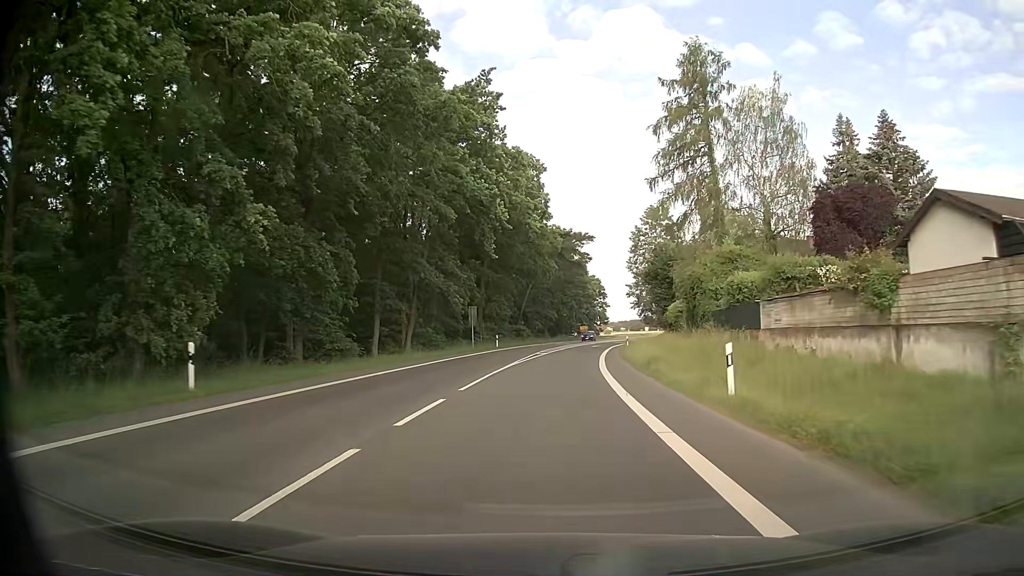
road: secondary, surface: asphalt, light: Day
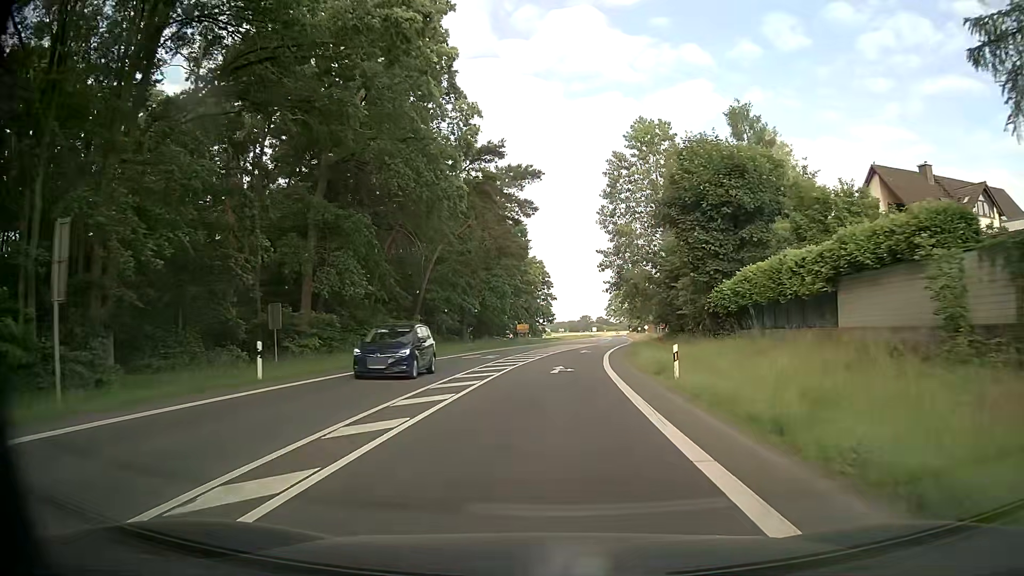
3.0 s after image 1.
(+2.0, +42.6) m; +5°
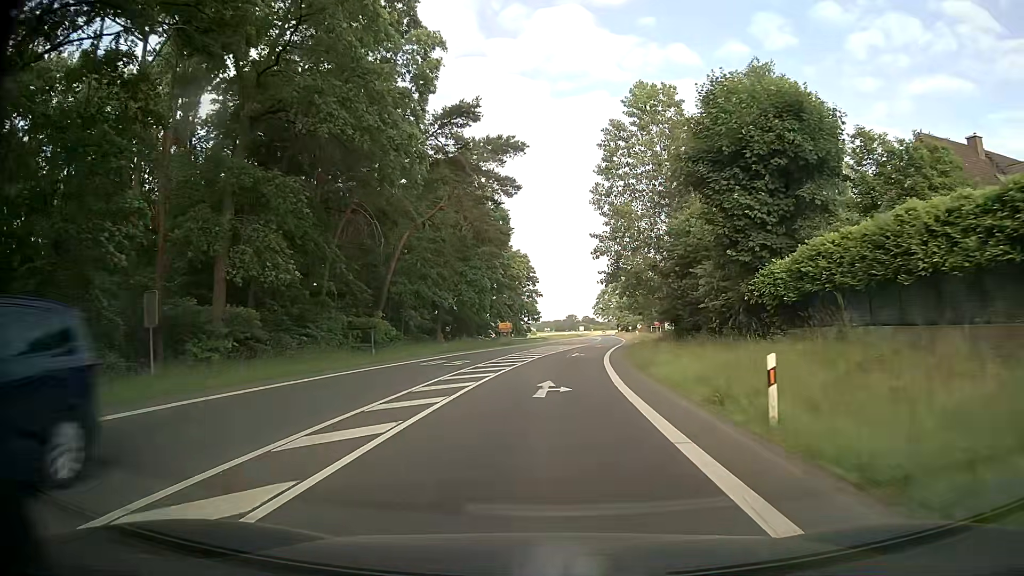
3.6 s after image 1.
(+0.2, +9.0) m; +2°
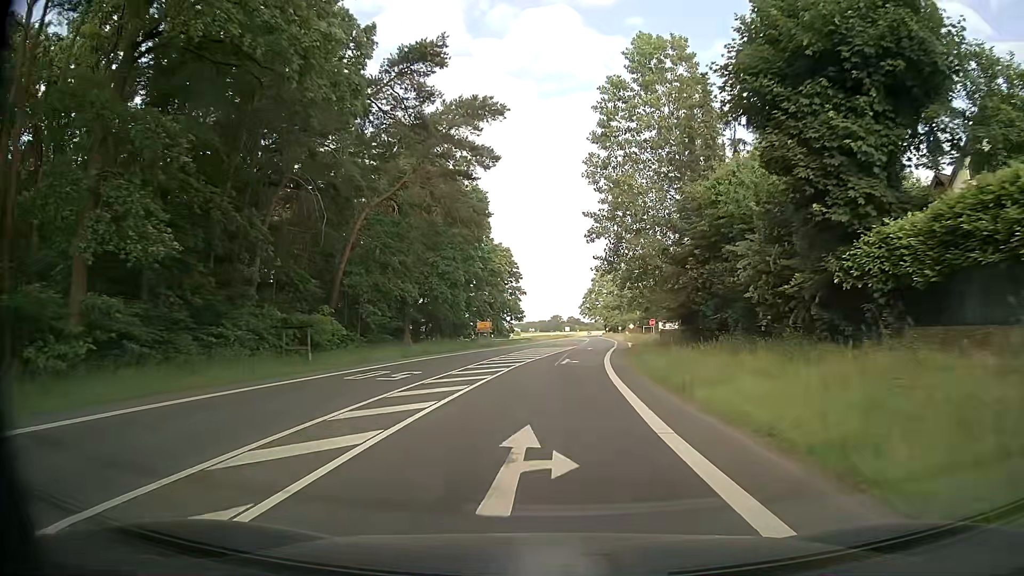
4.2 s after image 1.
(+0.1, +9.2) m; +1°
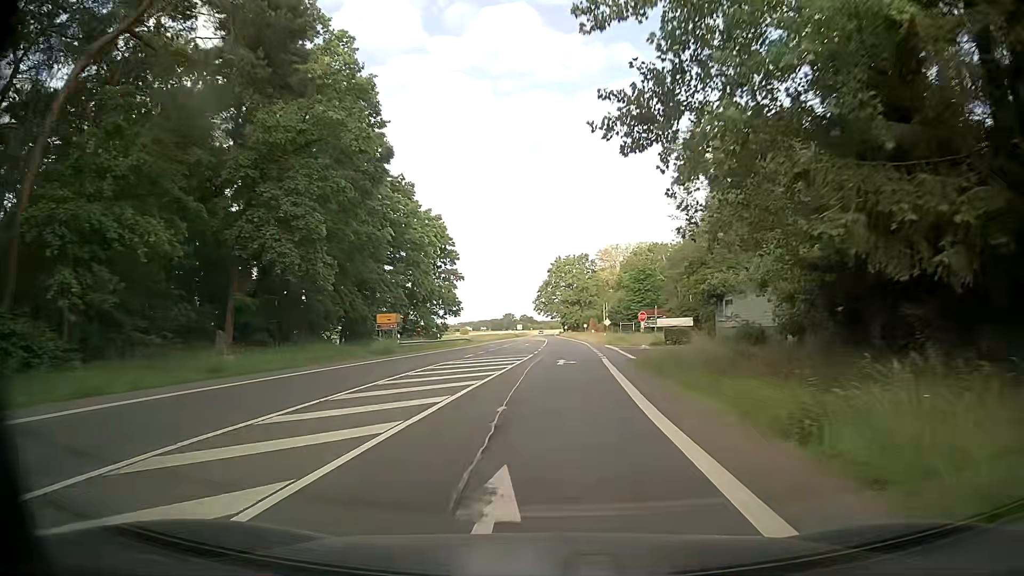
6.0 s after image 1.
(+0.8, +28.4) m; +3°
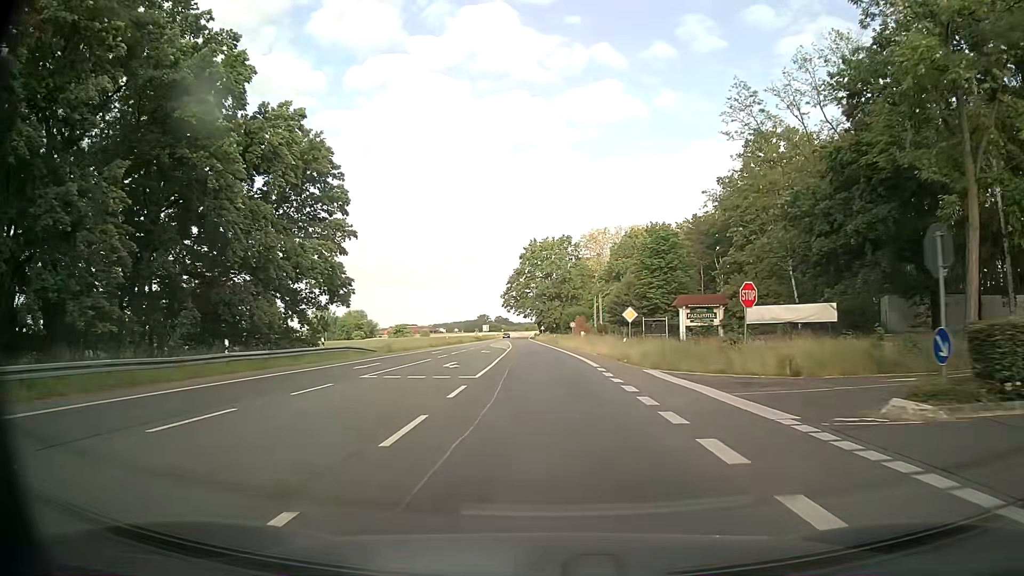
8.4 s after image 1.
(+1.6, +39.2) m; +3°
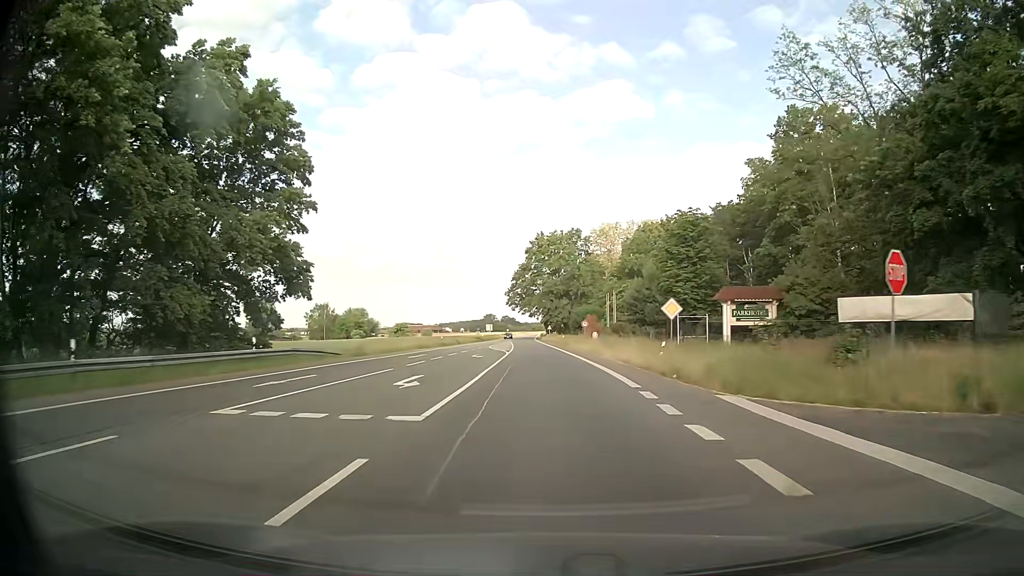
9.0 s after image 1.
(-0.1, +10.0) m; -1°
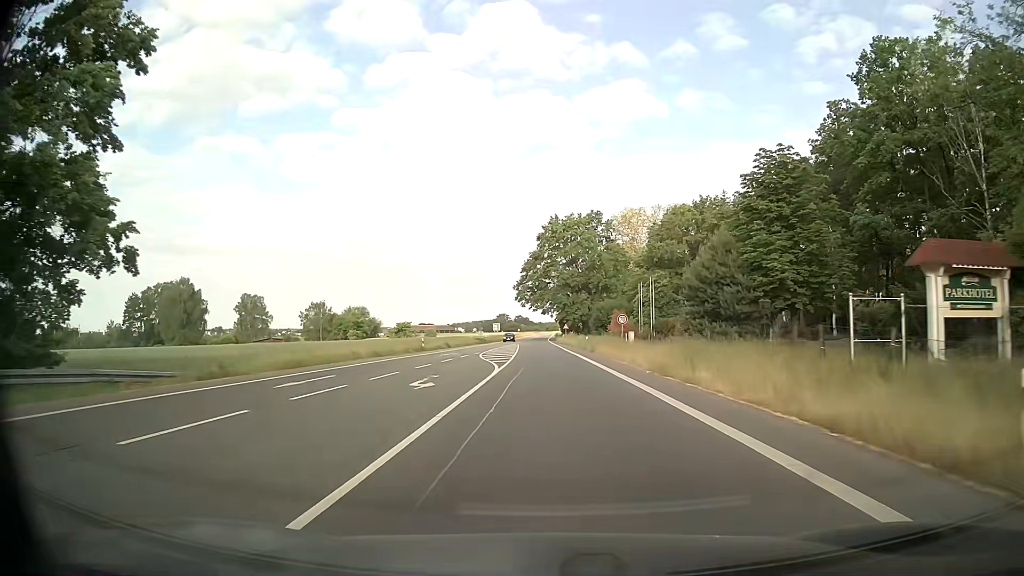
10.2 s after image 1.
(-0.2, +20.2) m; -1°
(0, +10) (0, +20) (0, +30) (-1, +40) (-1, +50) (-1, +60) (-1, +70) (-1, +80) (-2, +90) (-2, +100) m
